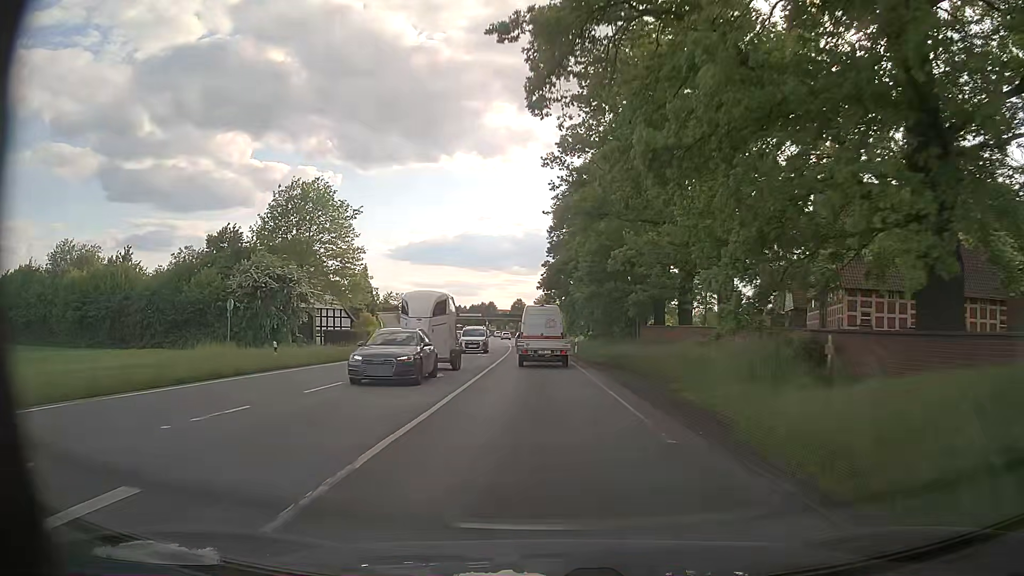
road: primary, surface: asphalt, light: Day
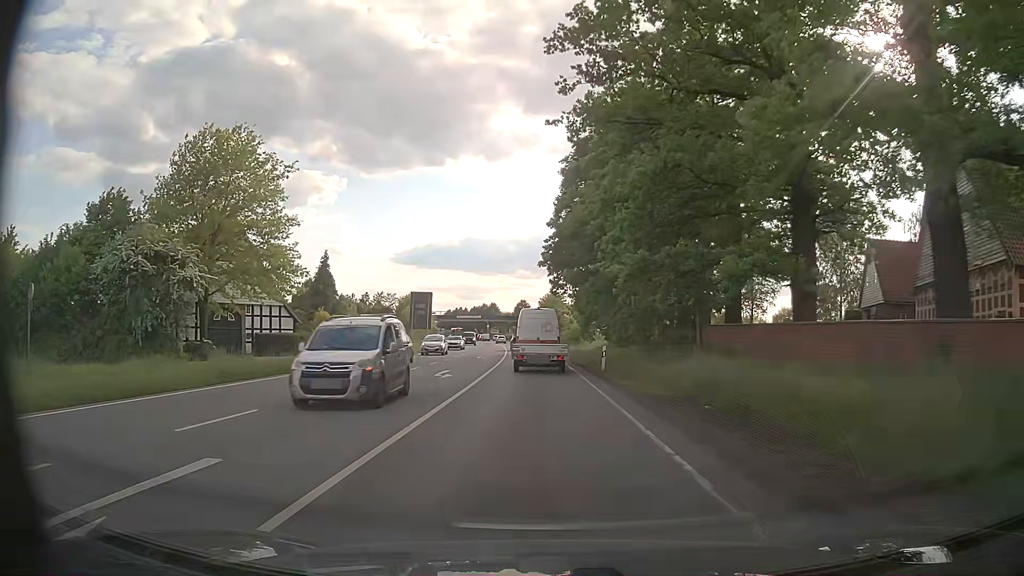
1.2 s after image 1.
(-0.1, +17.6) m; 0°
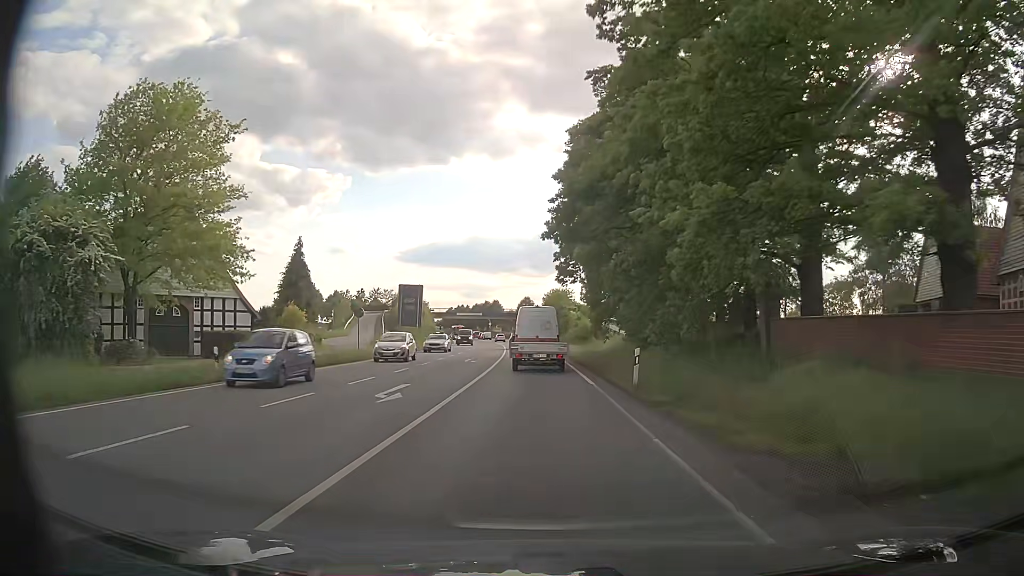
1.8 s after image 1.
(0.0, +8.6) m; 0°
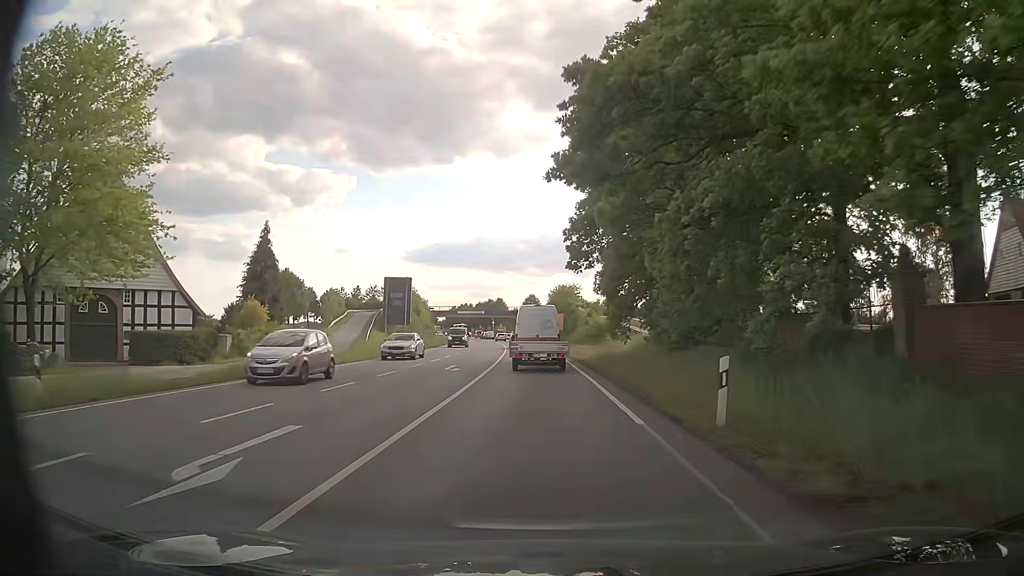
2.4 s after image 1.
(0.0, +8.6) m; -1°
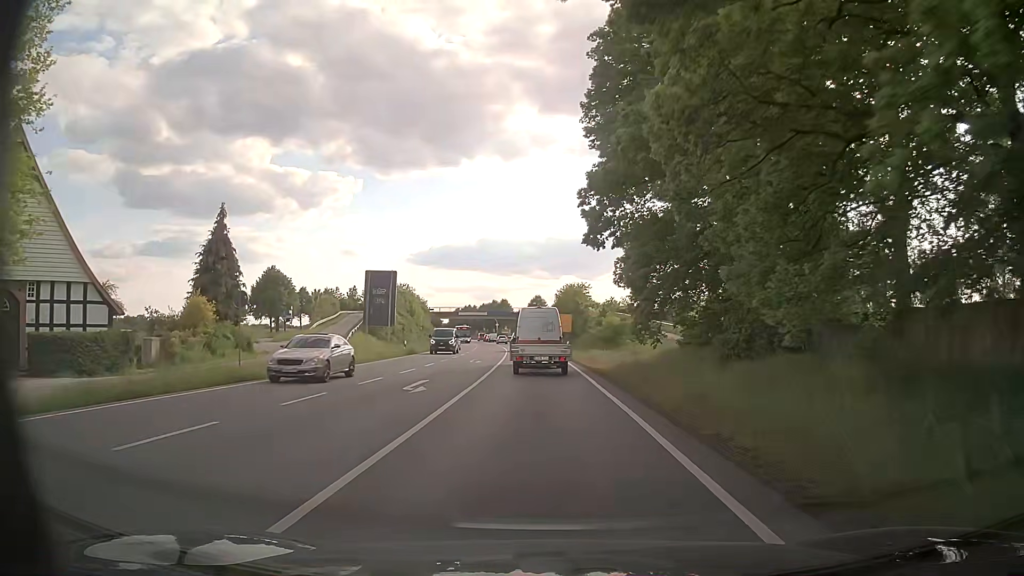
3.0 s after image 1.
(0.0, +8.6) m; 0°
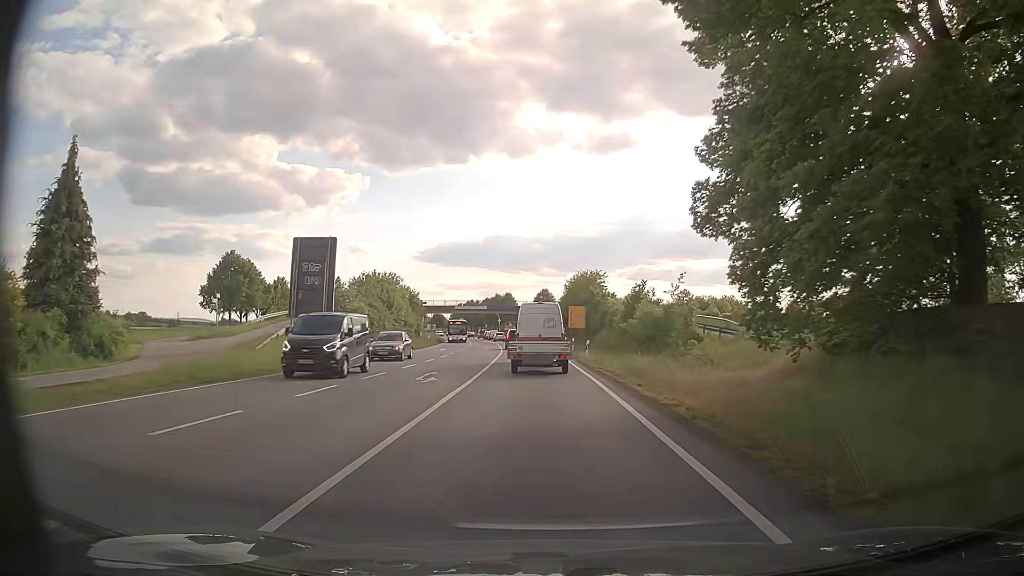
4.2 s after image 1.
(0.0, +16.9) m; 0°
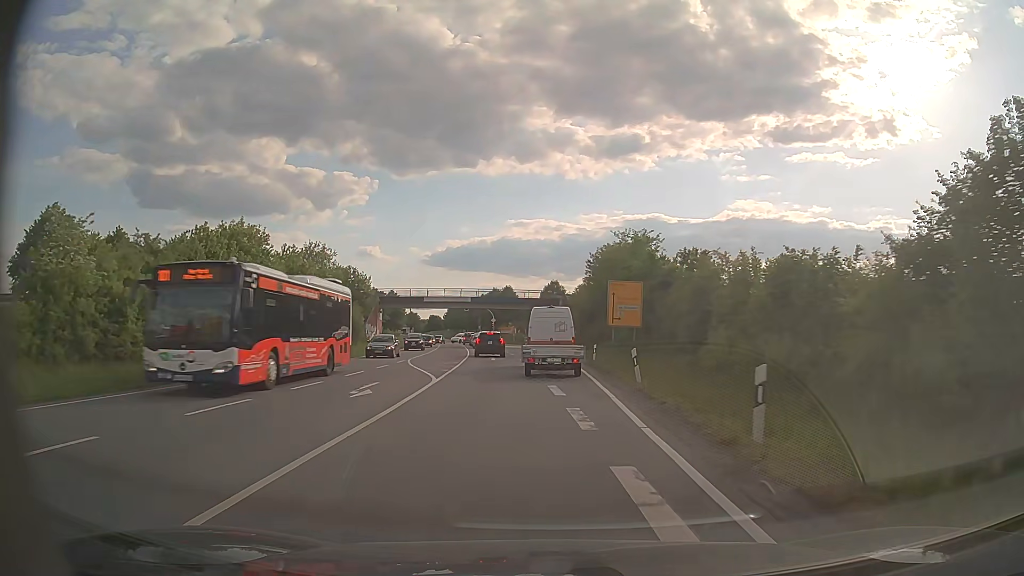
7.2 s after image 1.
(-0.7, +39.8) m; -1°
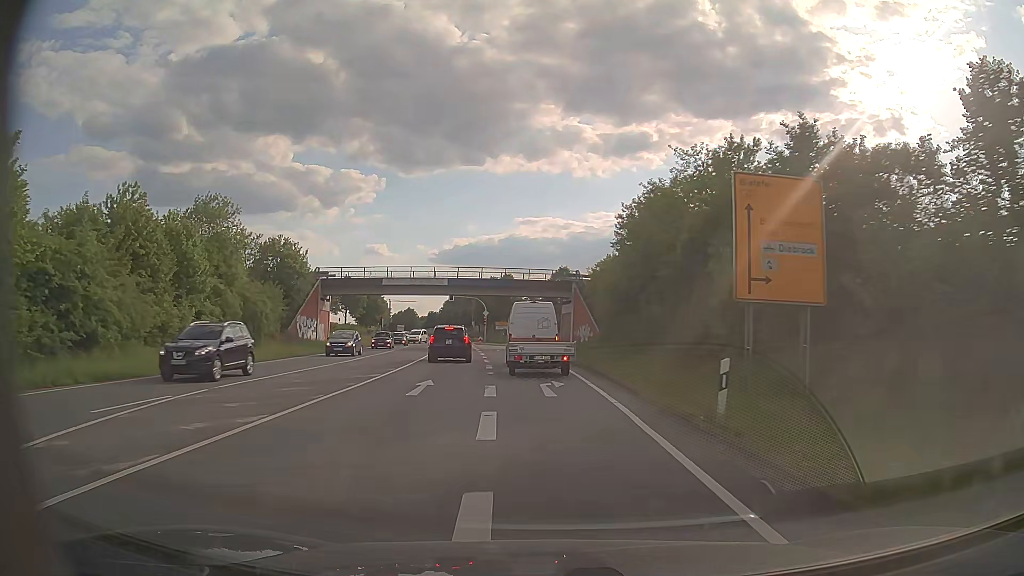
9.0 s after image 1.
(0.0, +25.1) m; -1°
(0, +10) (0, +20) (-1, +30) (-2, +40) (-3, +50) (-4, +60) (-5, +70) (-3, +80) (+1, +89) (+7, +96) m
